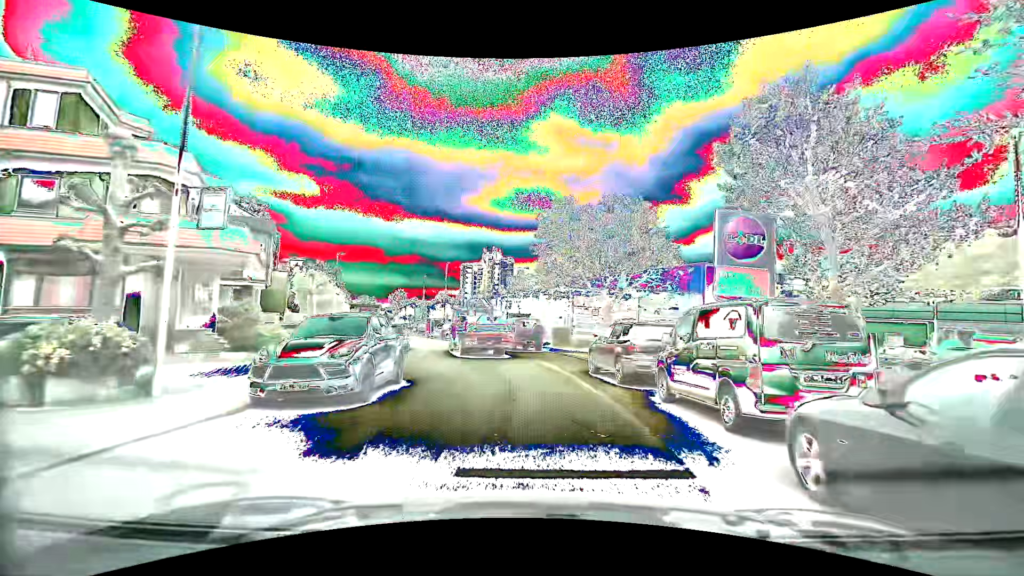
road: unclassified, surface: asphalt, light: Day
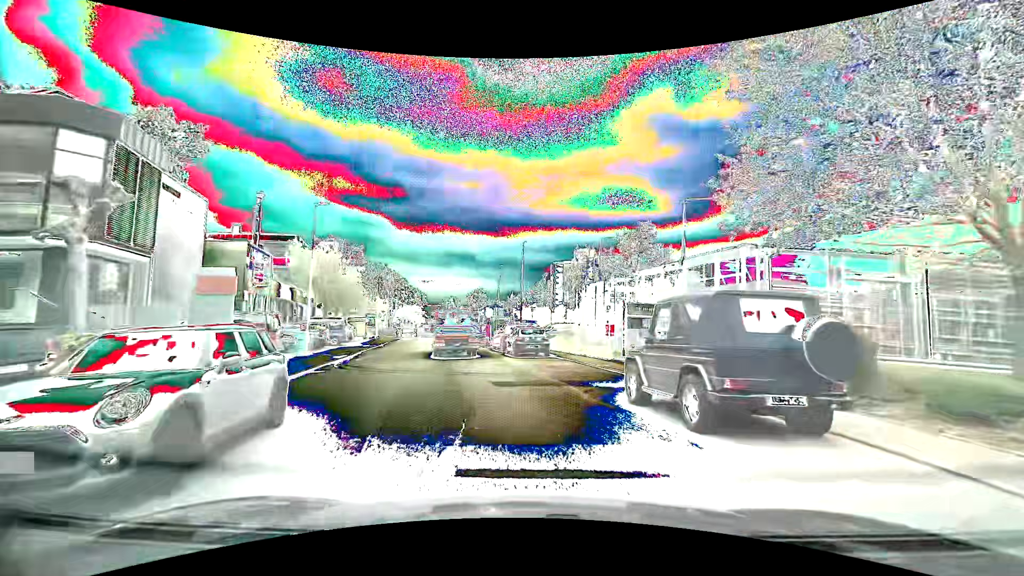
(-1.4, +21.8) m; -10°
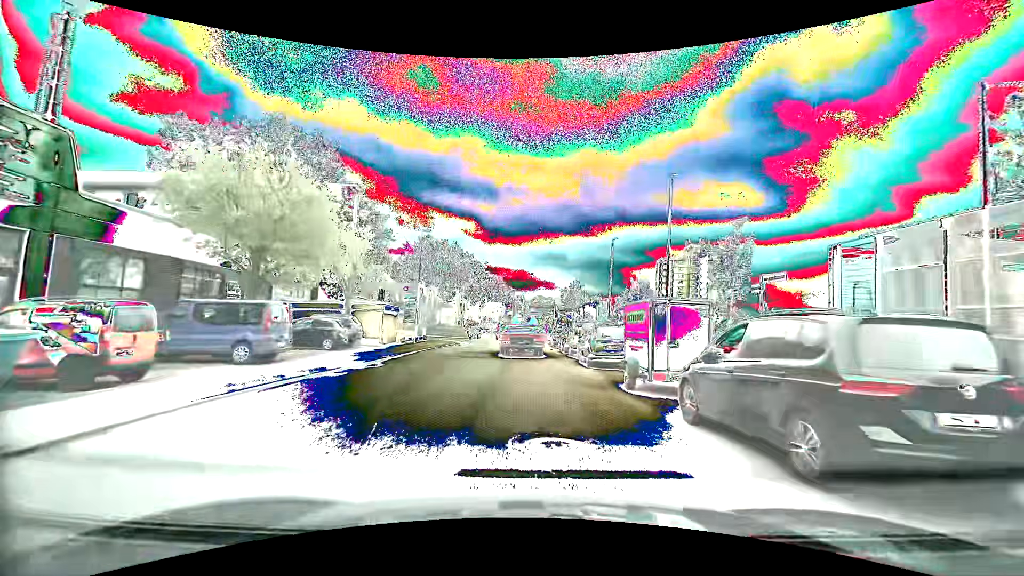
(-2.9, +23.8) m; -11°
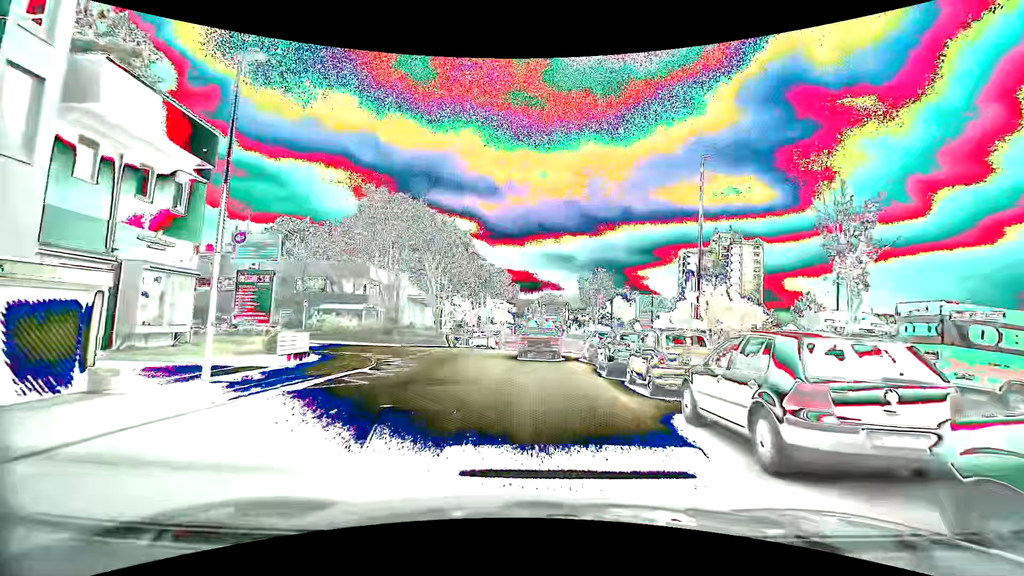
(-0.1, +23.6) m; -1°
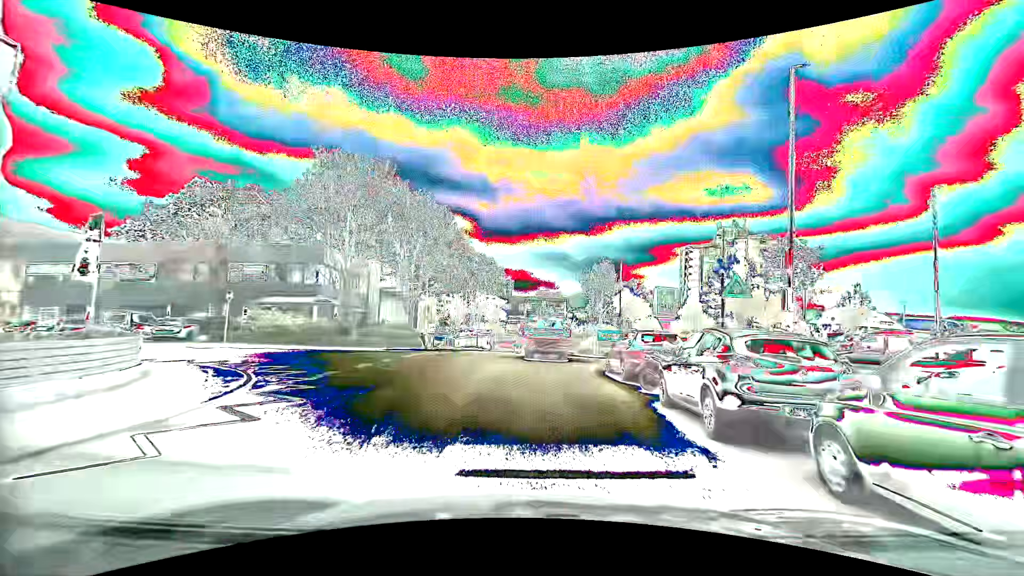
(0.0, +8.9) m; 0°
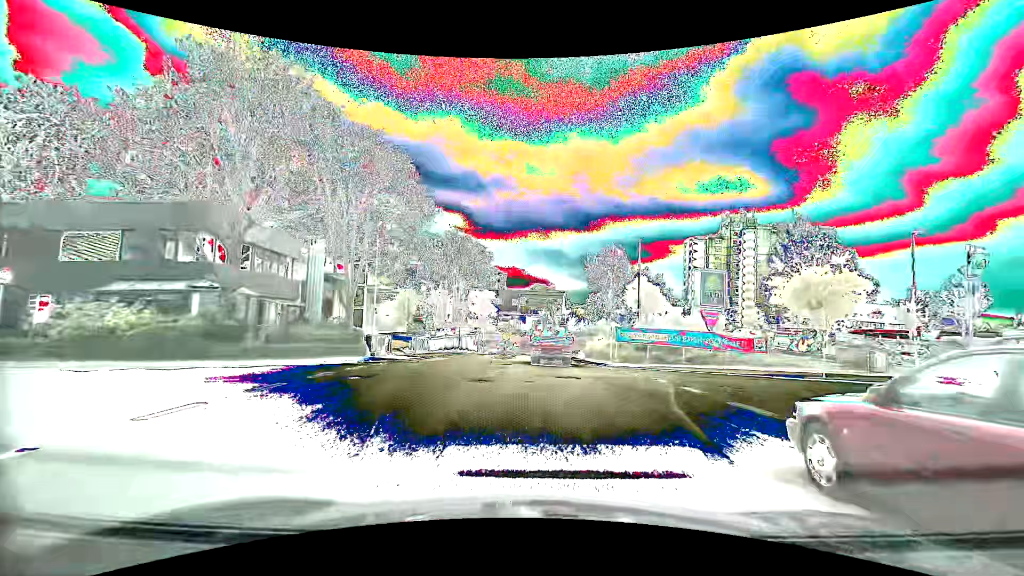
(+0.1, +11.8) m; +1°
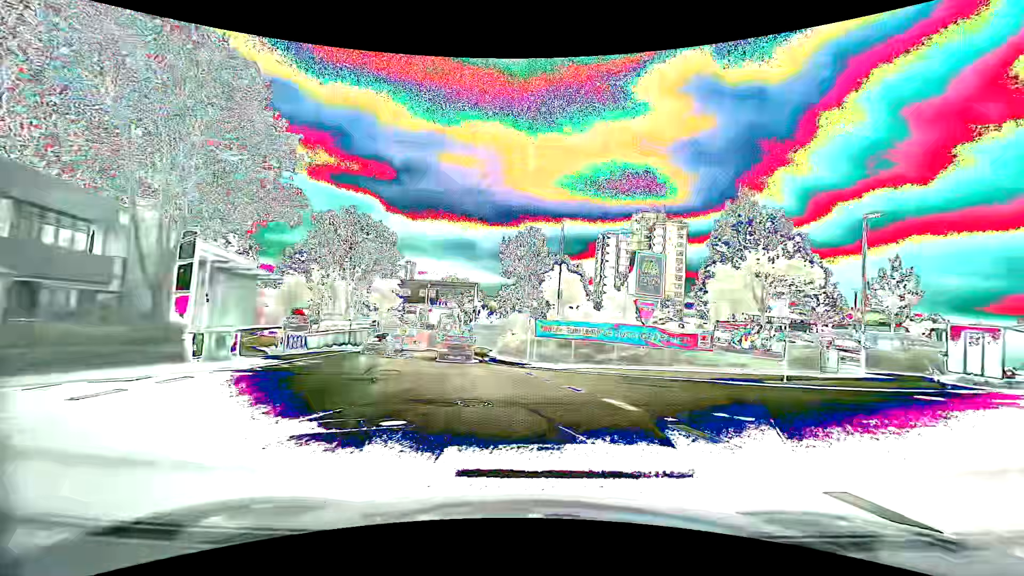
(+0.3, +6.3) m; +8°
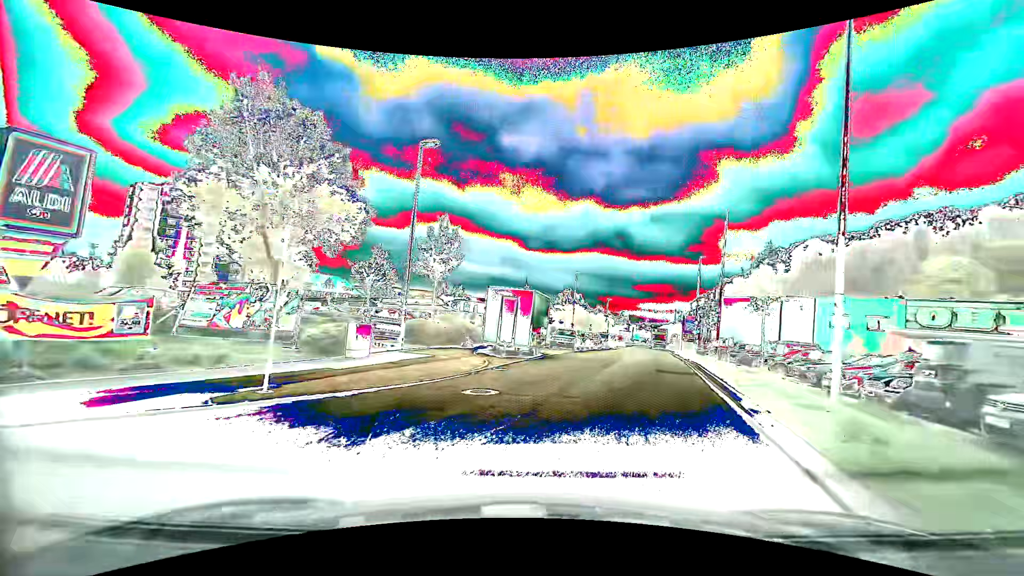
(+5.4, +10.3) m; +48°
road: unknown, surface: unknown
